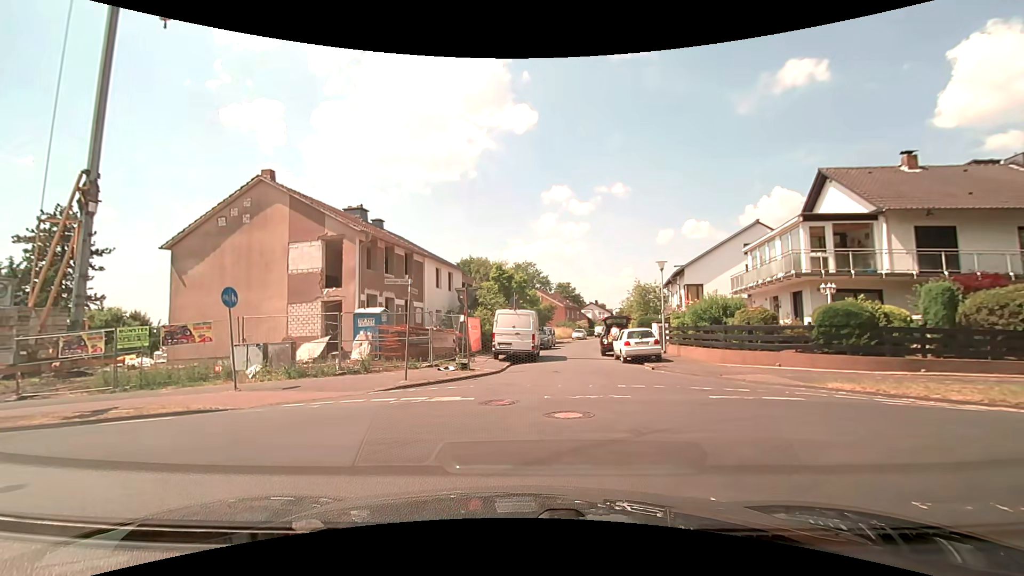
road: residential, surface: asphalt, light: Day
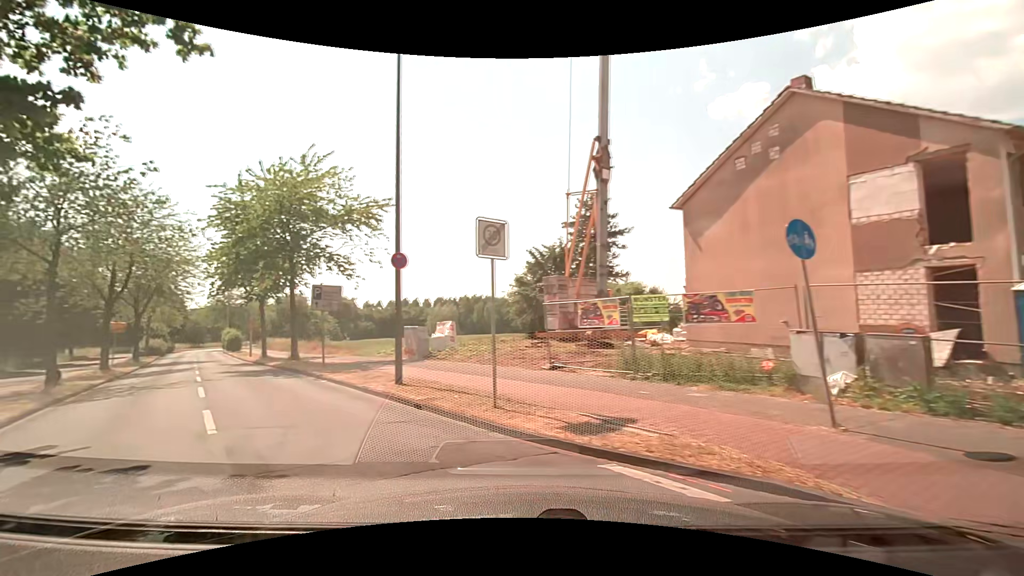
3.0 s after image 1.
(-3.0, +7.5) m; -49°
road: unclassified
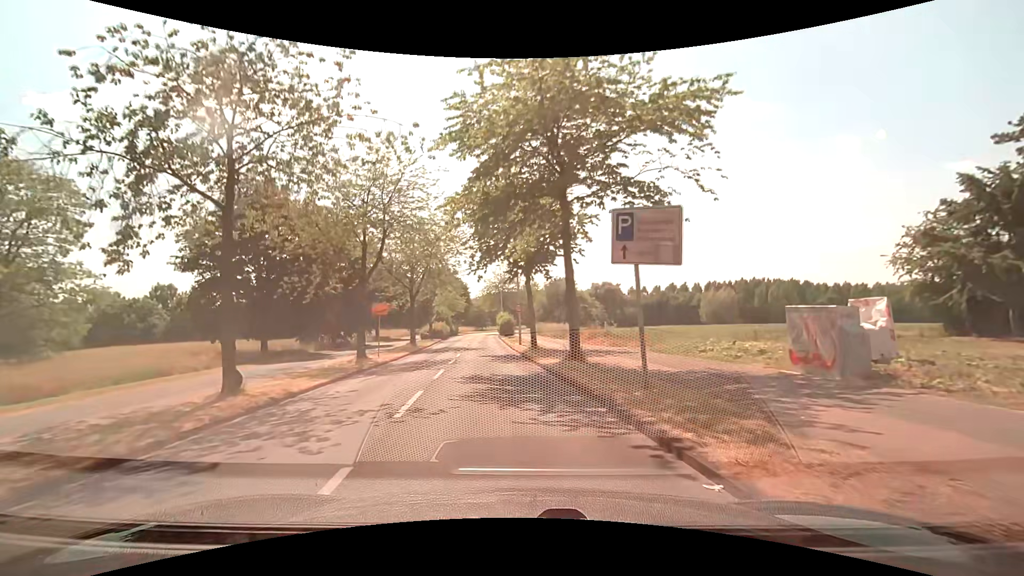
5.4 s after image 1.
(-4.9, +11.1) m; -32°
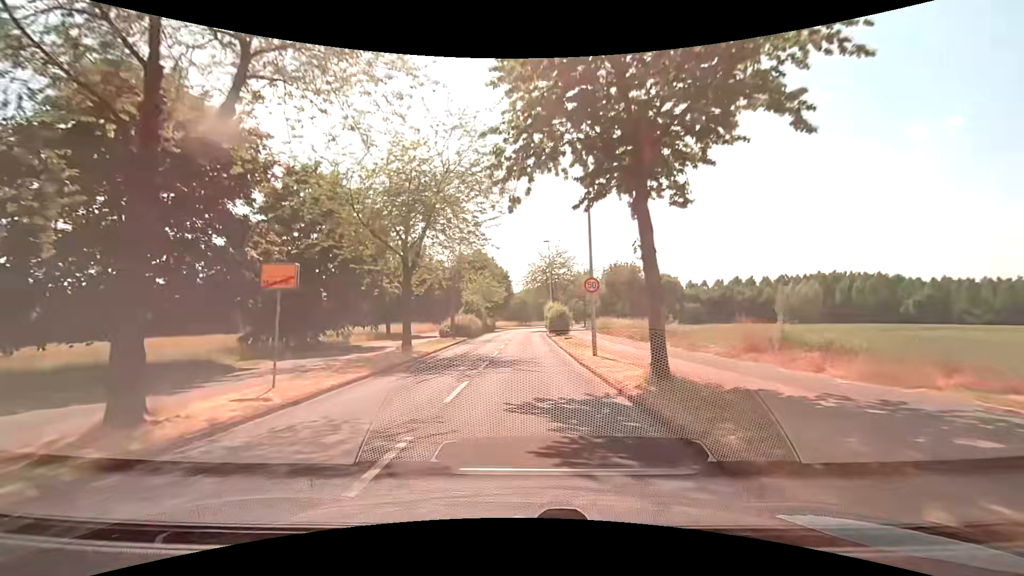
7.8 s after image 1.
(-1.1, +17.0) m; -6°
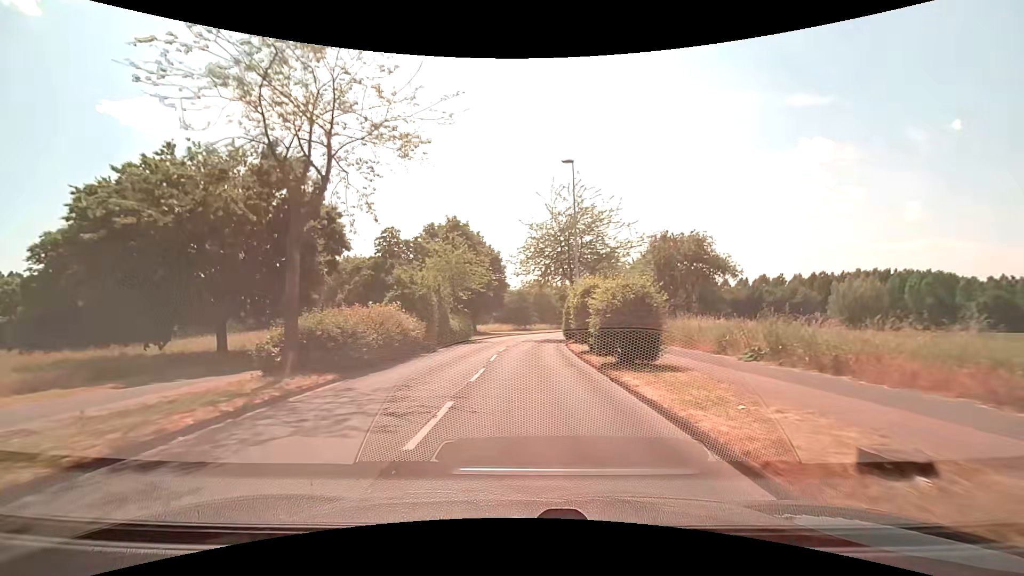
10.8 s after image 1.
(+0.2, +28.2) m; 0°
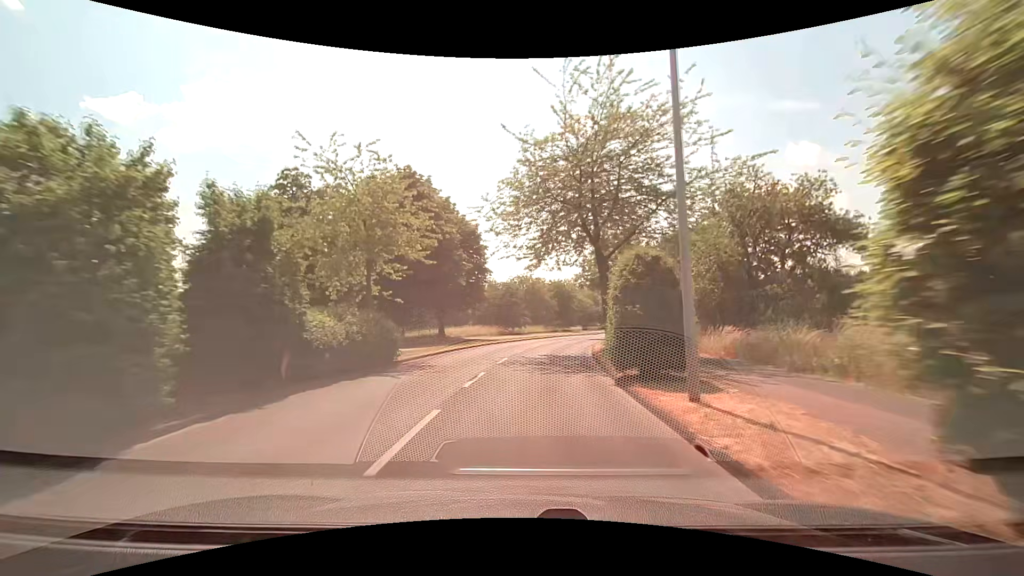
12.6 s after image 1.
(+0.3, +18.8) m; +2°
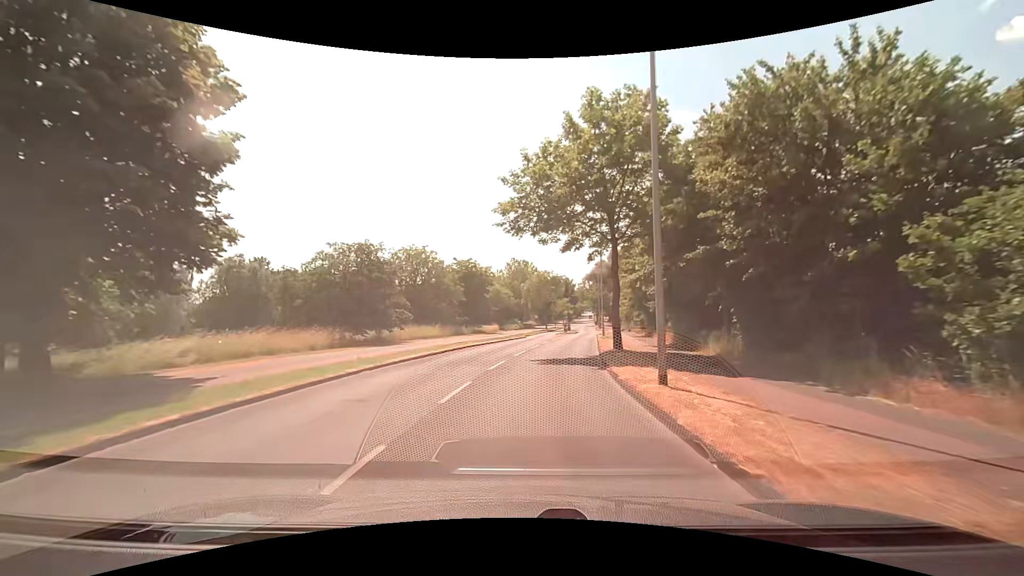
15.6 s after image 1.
(+2.2, +32.1) m; +9°
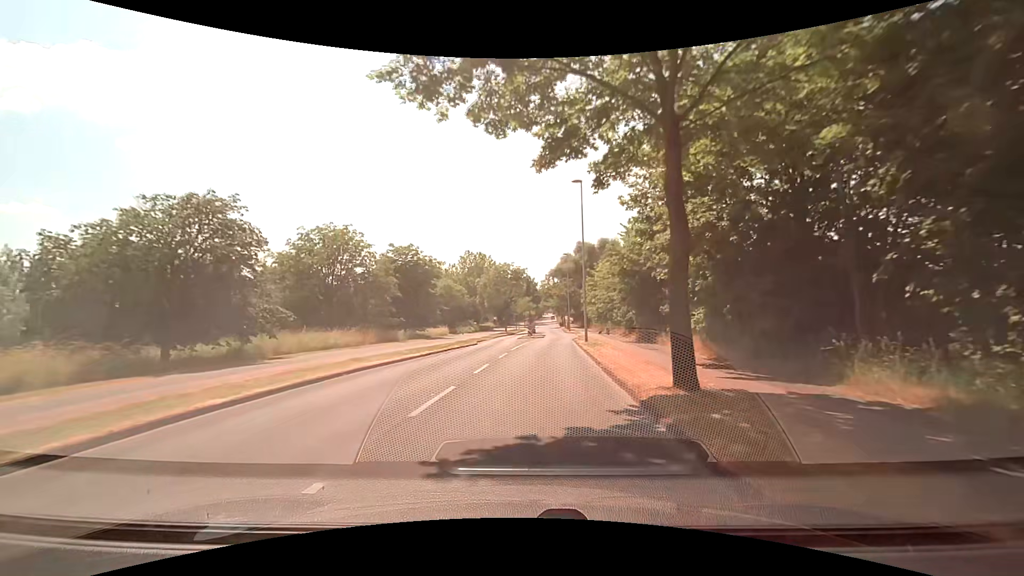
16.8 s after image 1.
(+0.7, +13.5) m; +5°
(0, +10) (+1, +20) (+2, +30) (+2, +40) (+3, +50) (+4, +60) (+4, +70) (+5, +80) (+5, +90) (+5, +100) m
